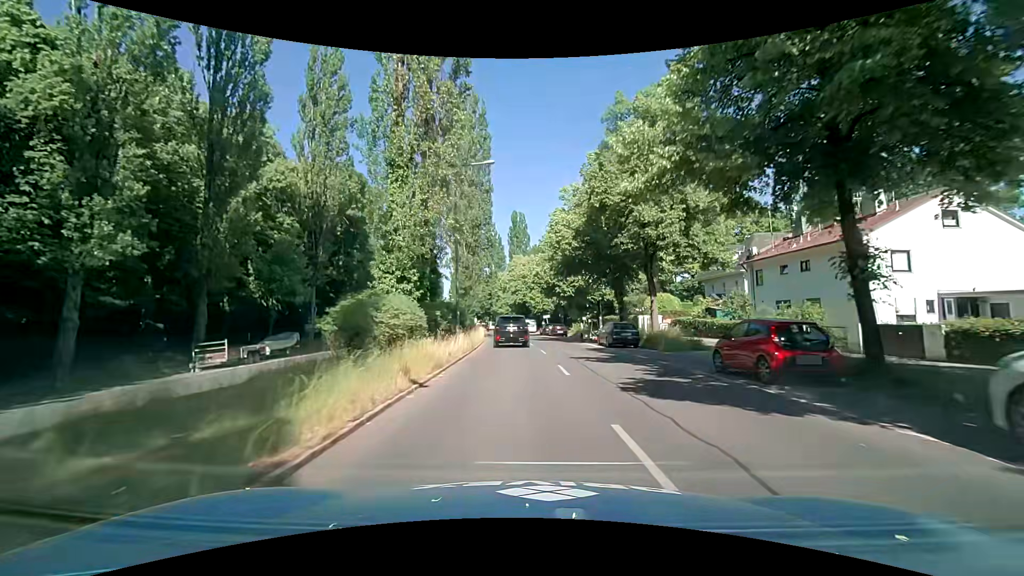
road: secondary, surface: asphalt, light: Day
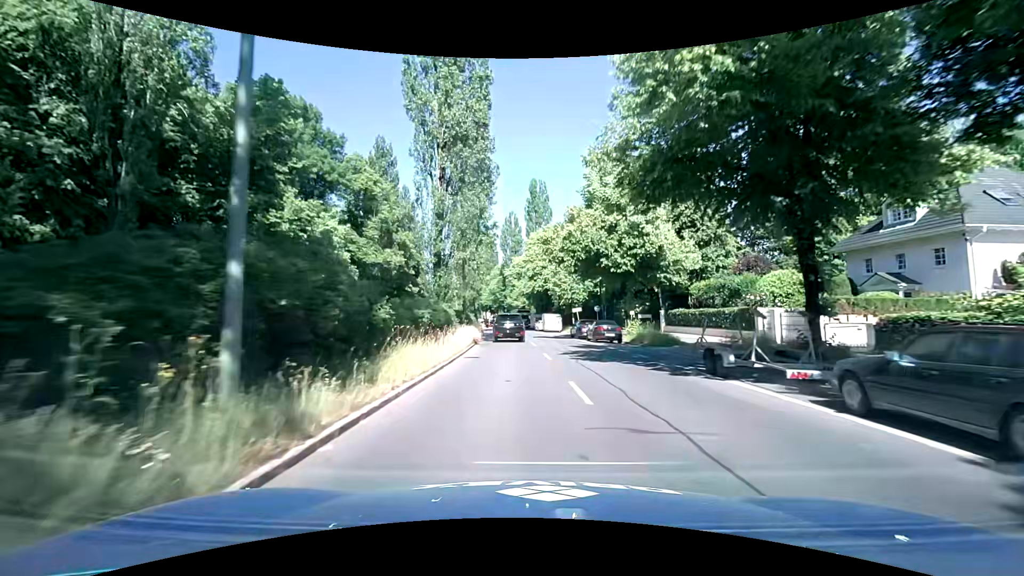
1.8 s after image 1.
(-0.2, +22.6) m; -2°
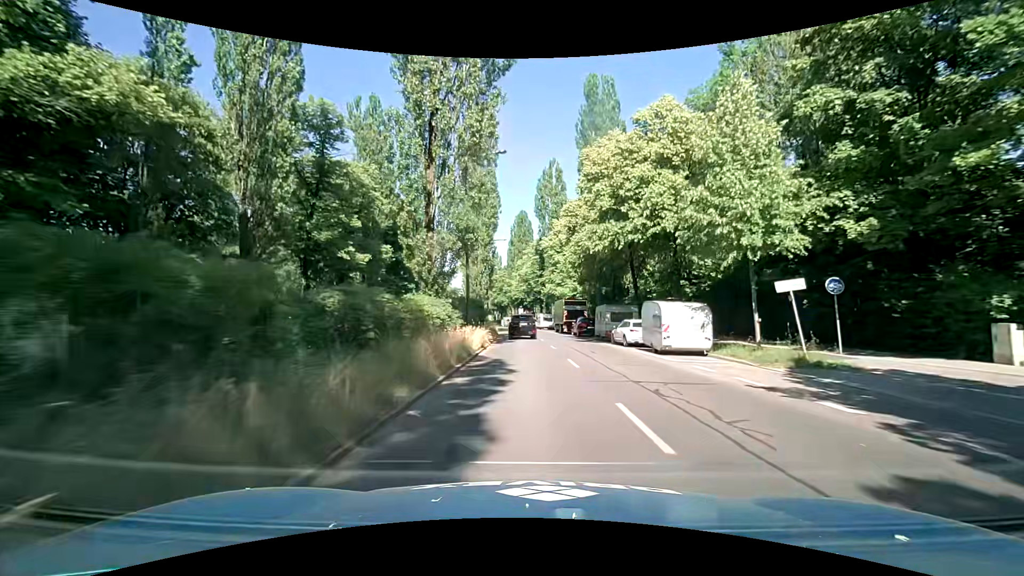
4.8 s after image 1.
(-2.0, +38.8) m; -6°
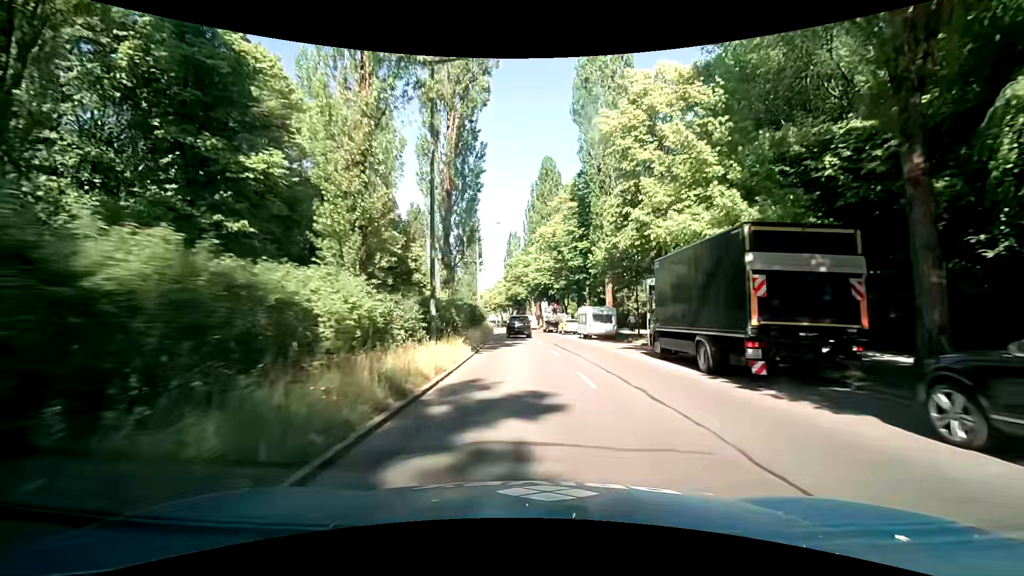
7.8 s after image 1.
(+0.2, +40.2) m; -3°
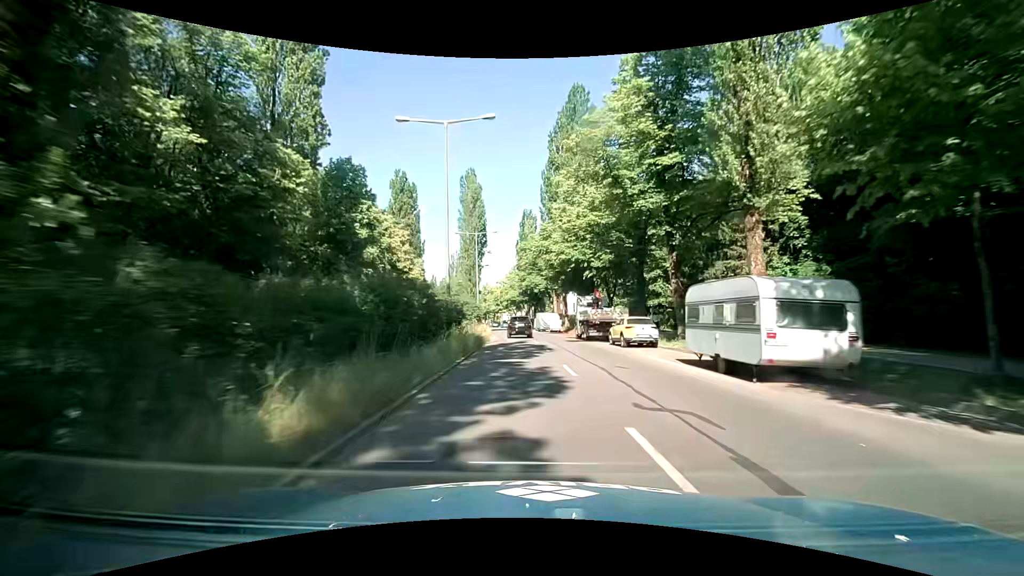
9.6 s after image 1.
(0.0, +24.8) m; -1°
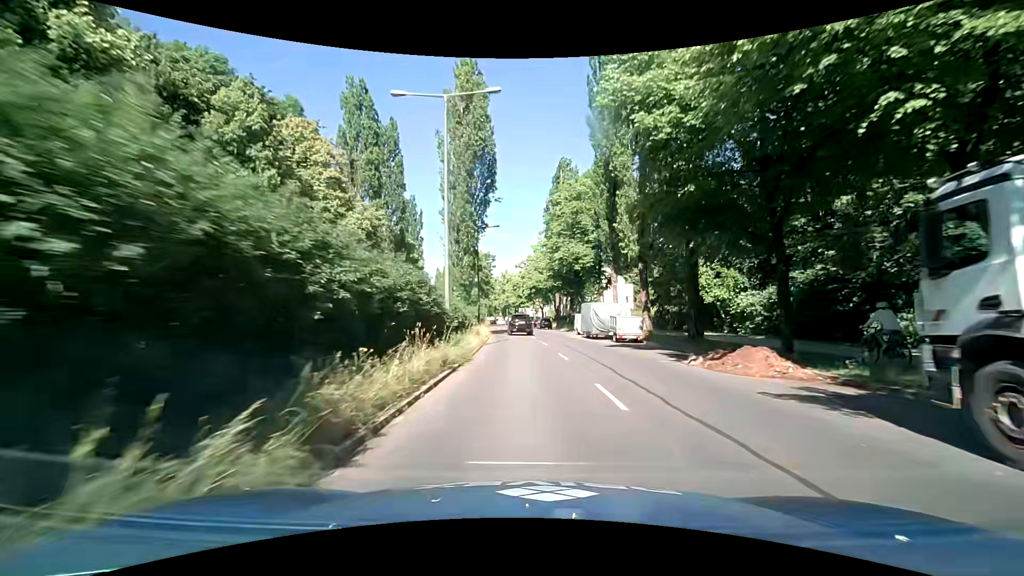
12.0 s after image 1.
(-1.1, +31.9) m; -4°
